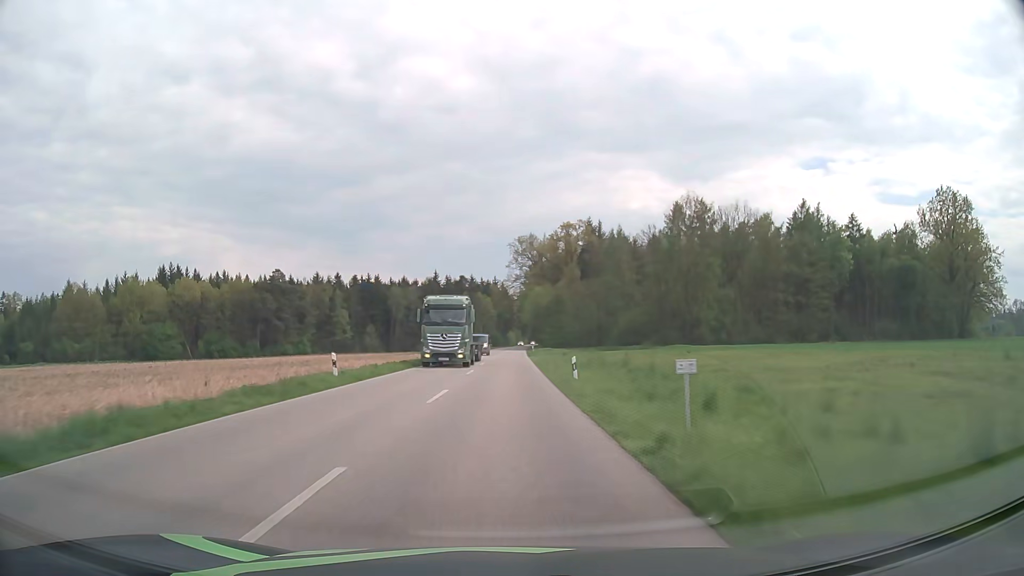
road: secondary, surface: asphalt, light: Day
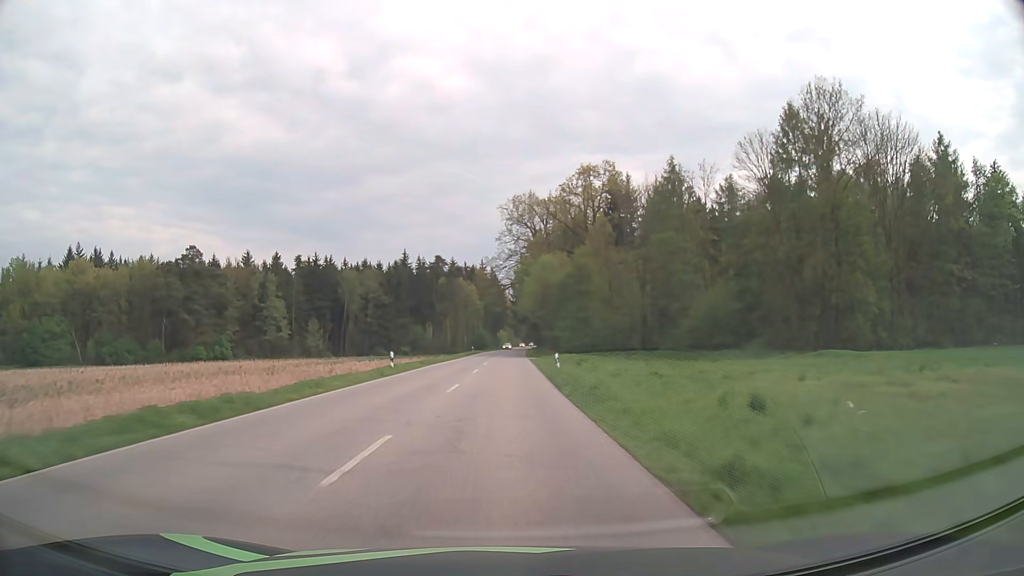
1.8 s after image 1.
(+0.2, +47.1) m; +1°
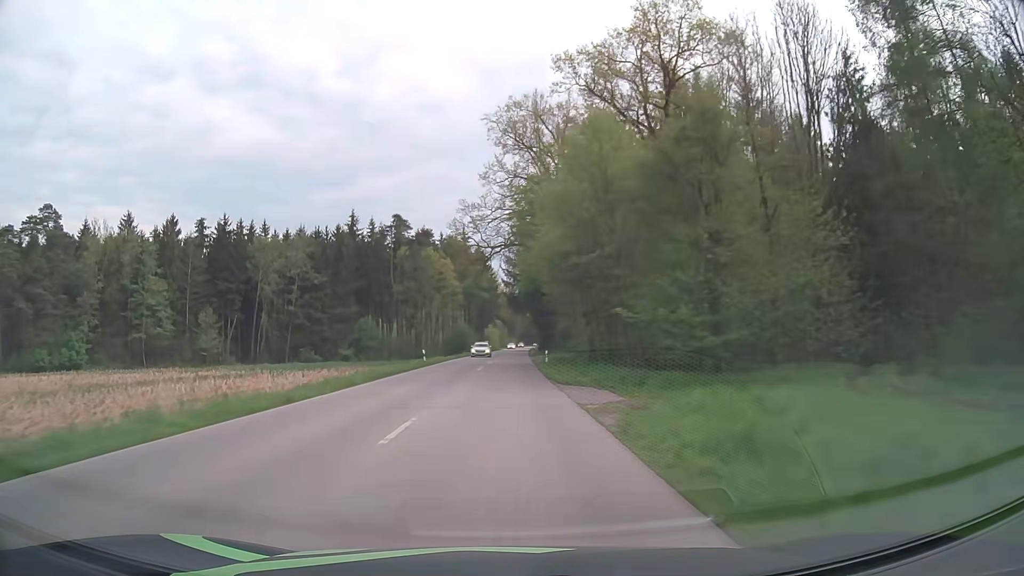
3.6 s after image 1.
(+0.3, +47.2) m; +1°
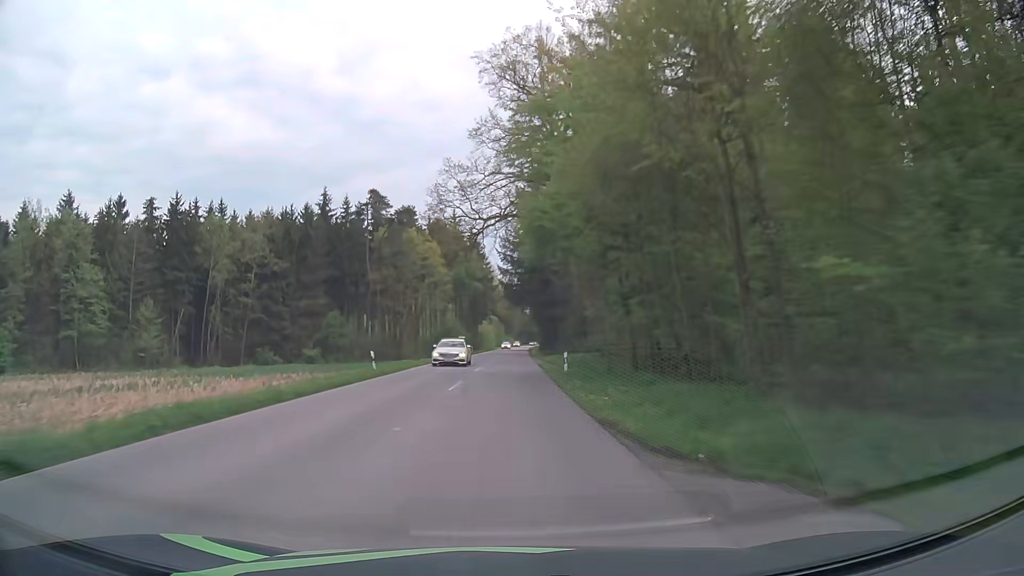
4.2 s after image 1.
(0.0, +15.8) m; 0°
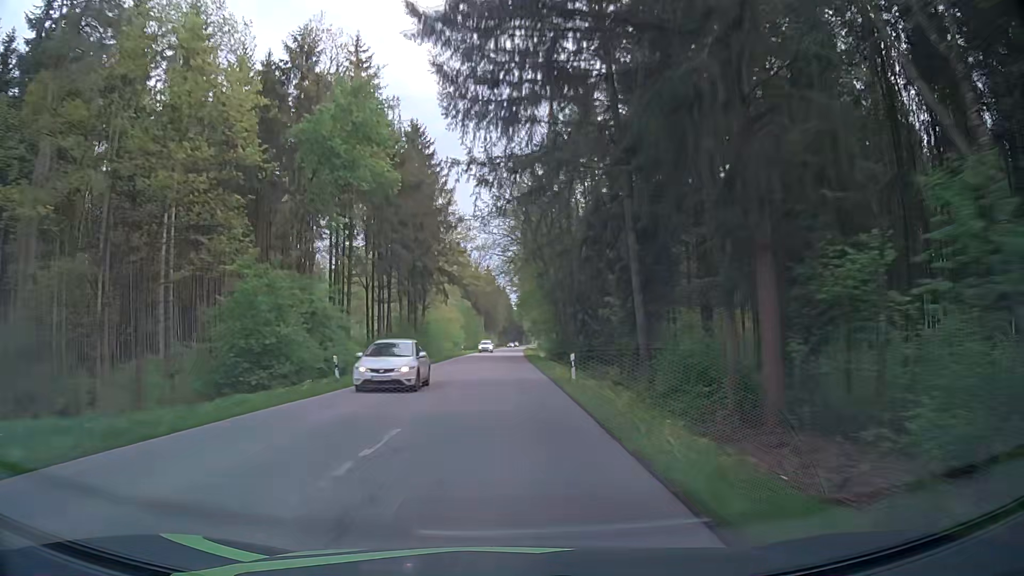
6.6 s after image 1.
(+0.8, +63.1) m; +2°
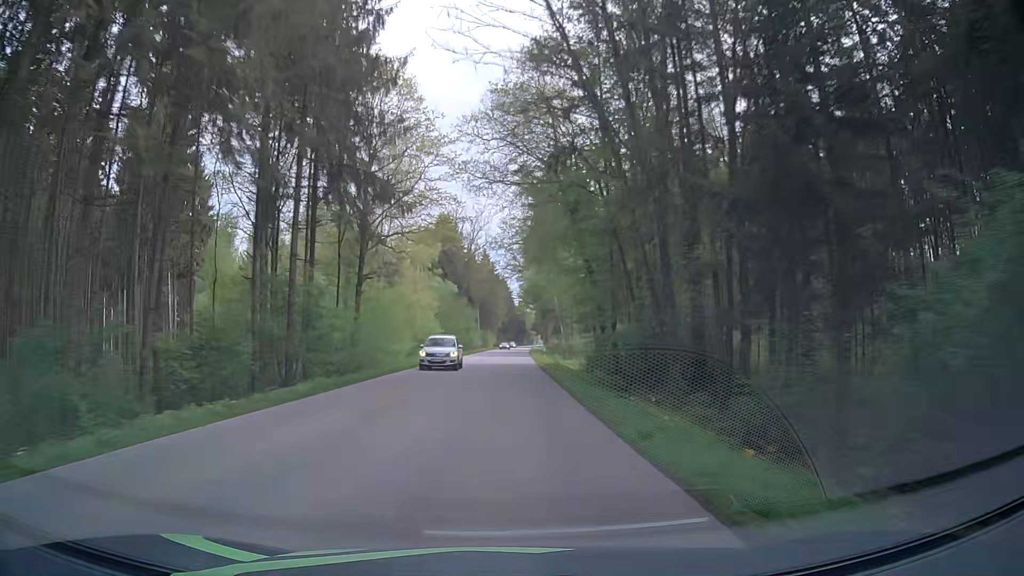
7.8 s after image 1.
(-0.1, +31.6) m; 0°
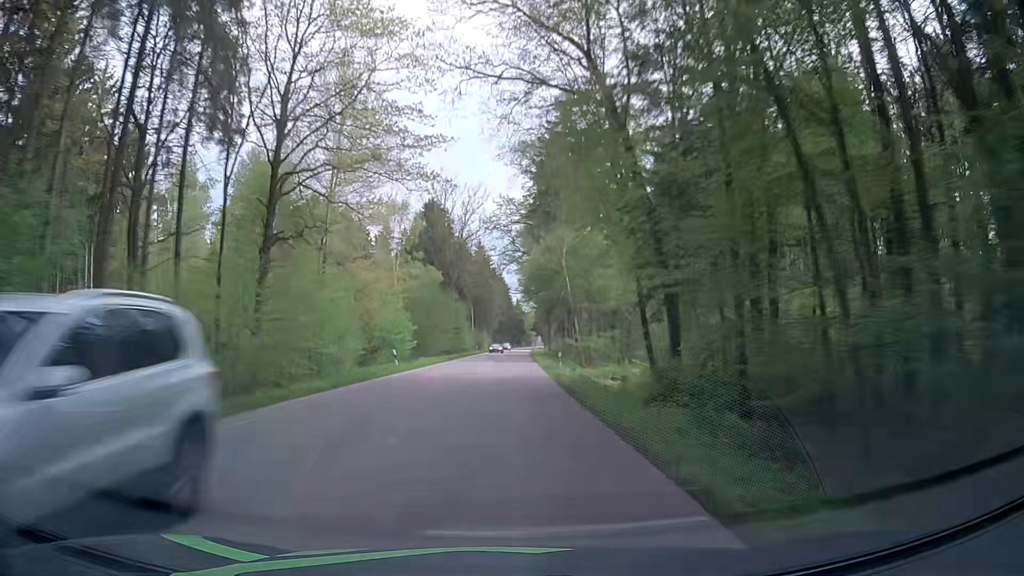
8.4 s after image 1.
(0.0, +15.8) m; 0°
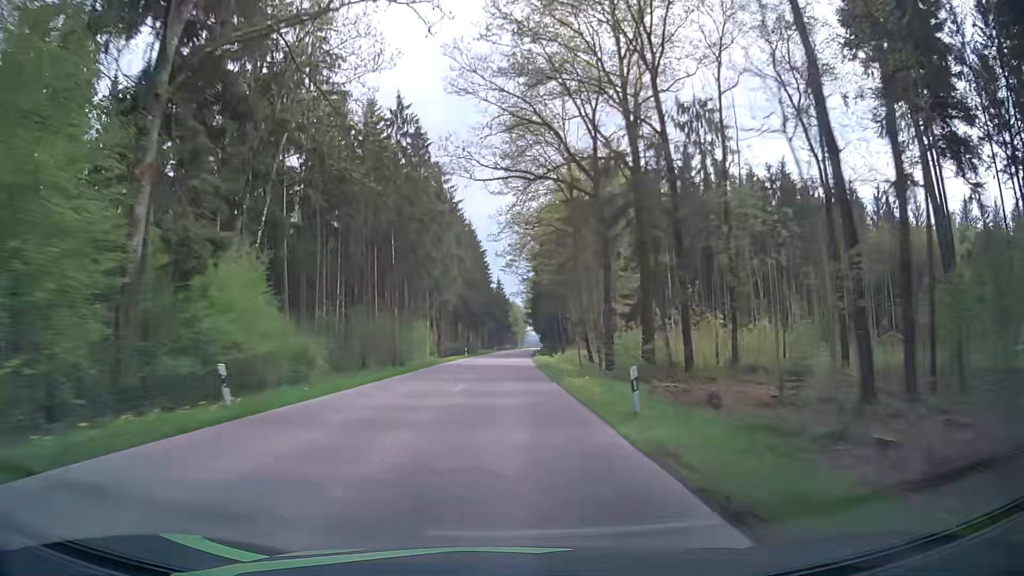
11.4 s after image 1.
(+1.4, +78.9) m; +2°
(0, +10) (0, +20) (0, +30) (0, +40) (+1, +50) (+1, +60) (+1, +70) (+2, +80) (+2, +90) (+2, +100) m
